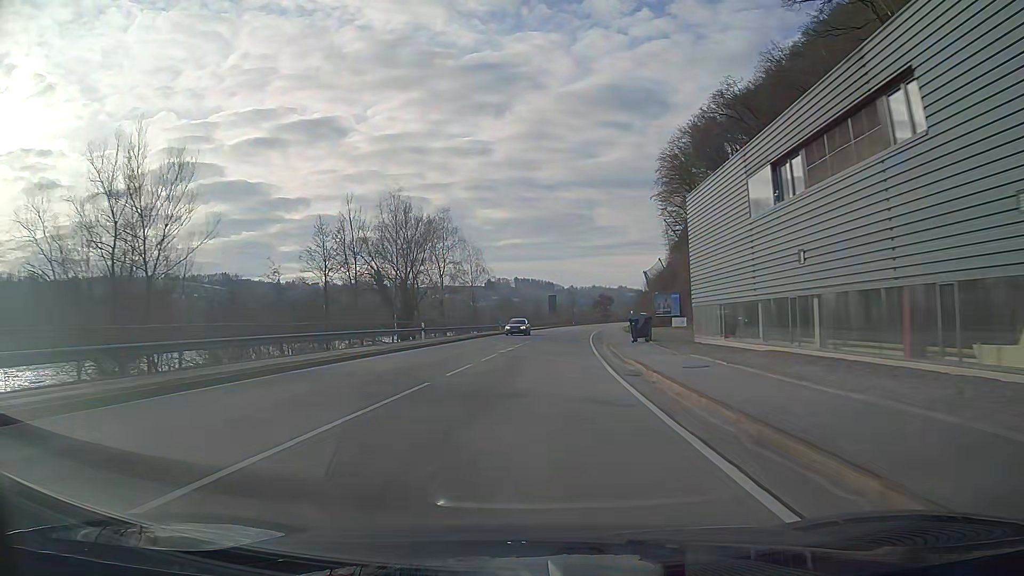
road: primary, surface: asphalt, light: Day
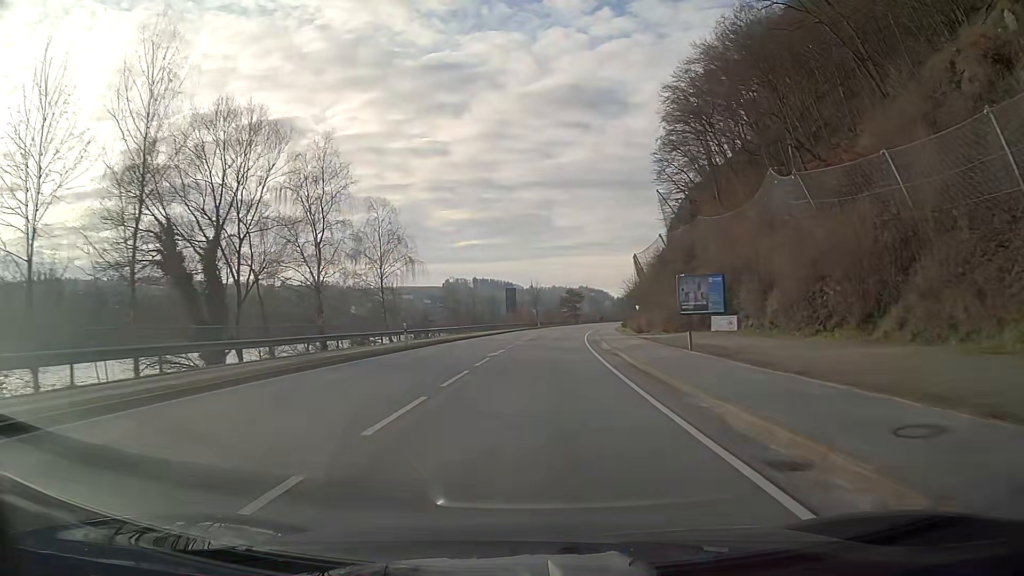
(+1.0, +32.2) m; +3°
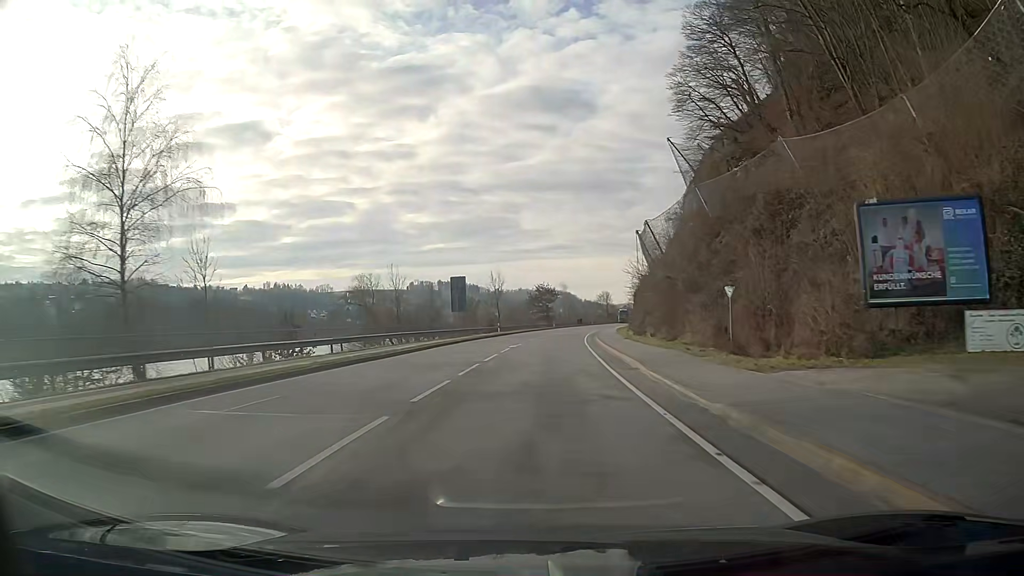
(+0.8, +32.2) m; +3°
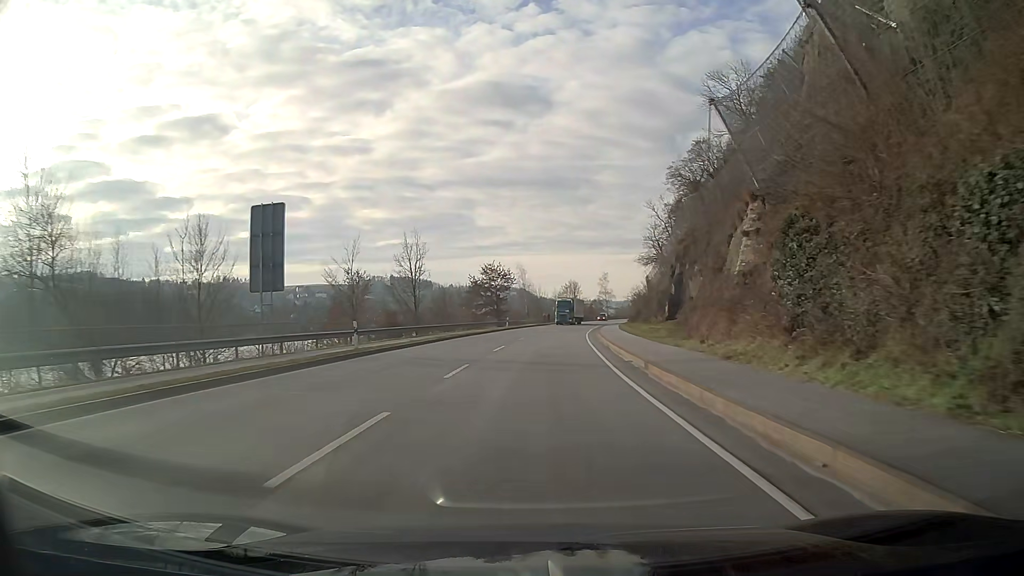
(+1.5, +43.0) m; +4°
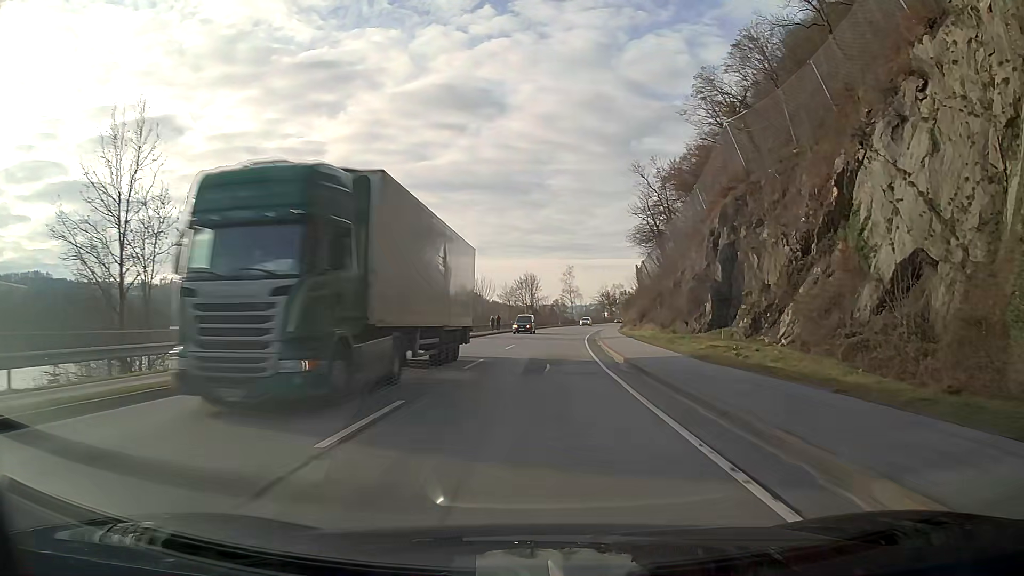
(+1.6, +43.1) m; +4°
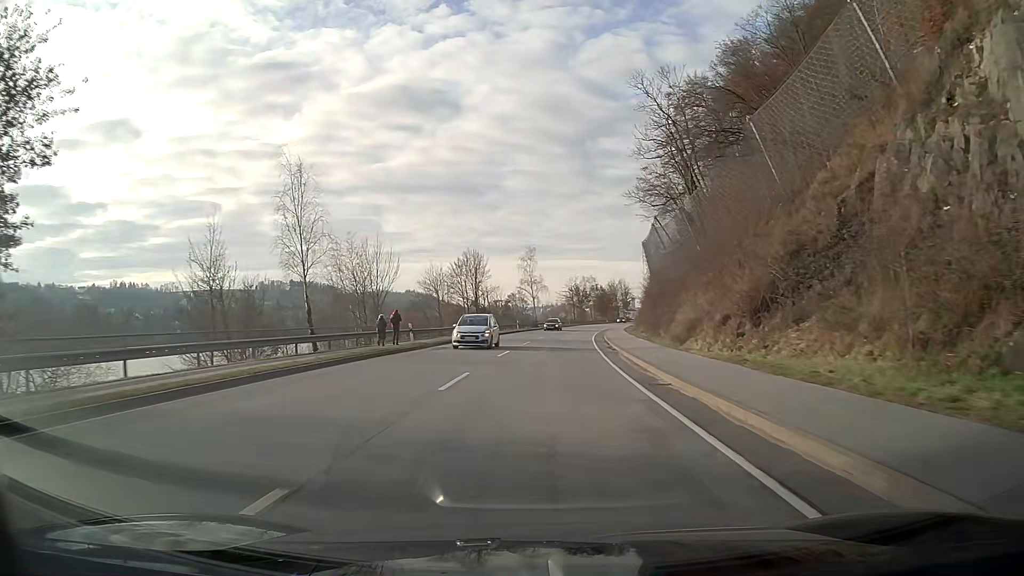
(+1.3, +43.1) m; +4°
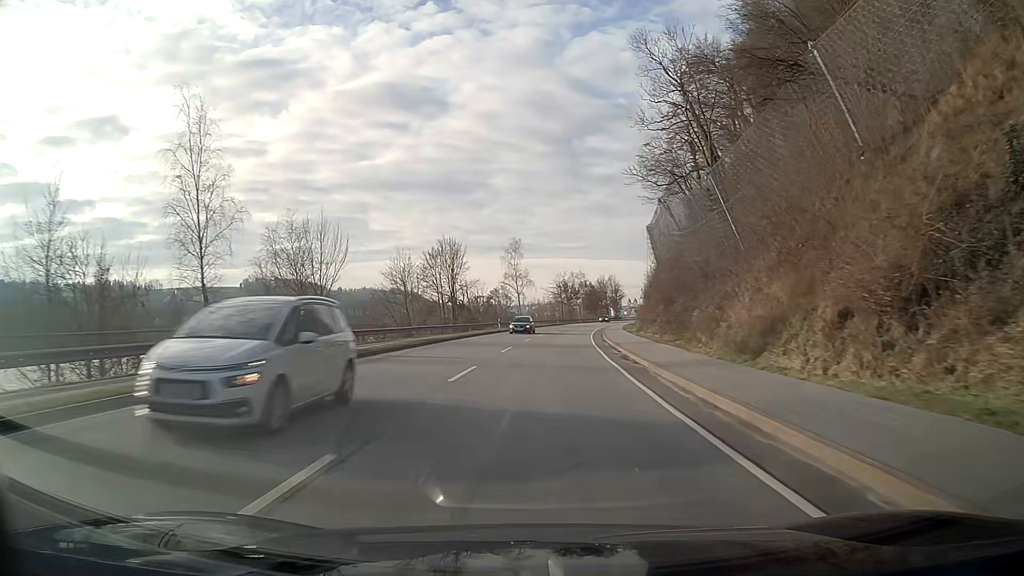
(+0.1, +10.8) m; +1°
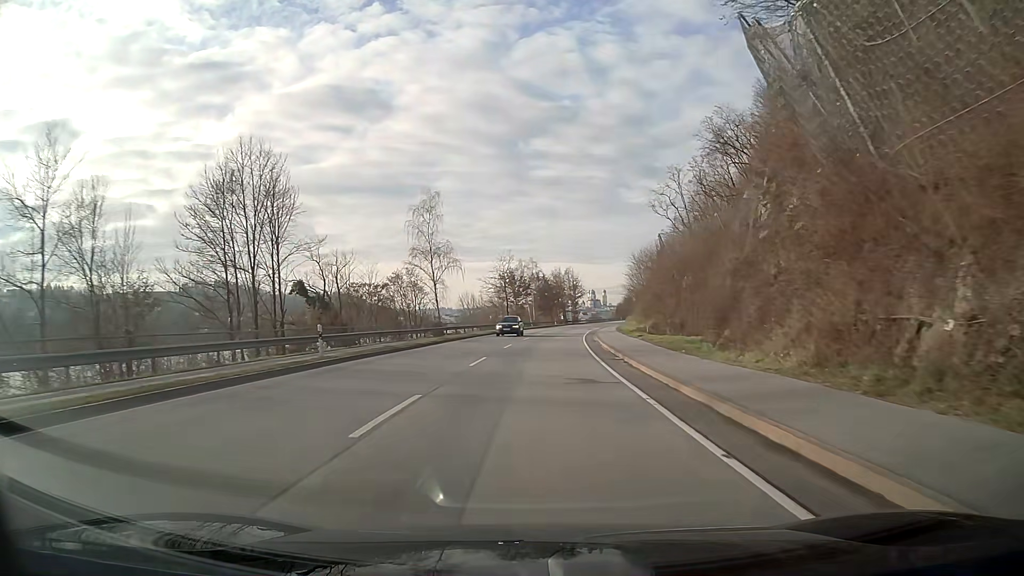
(+1.7, +43.0) m; +4°
